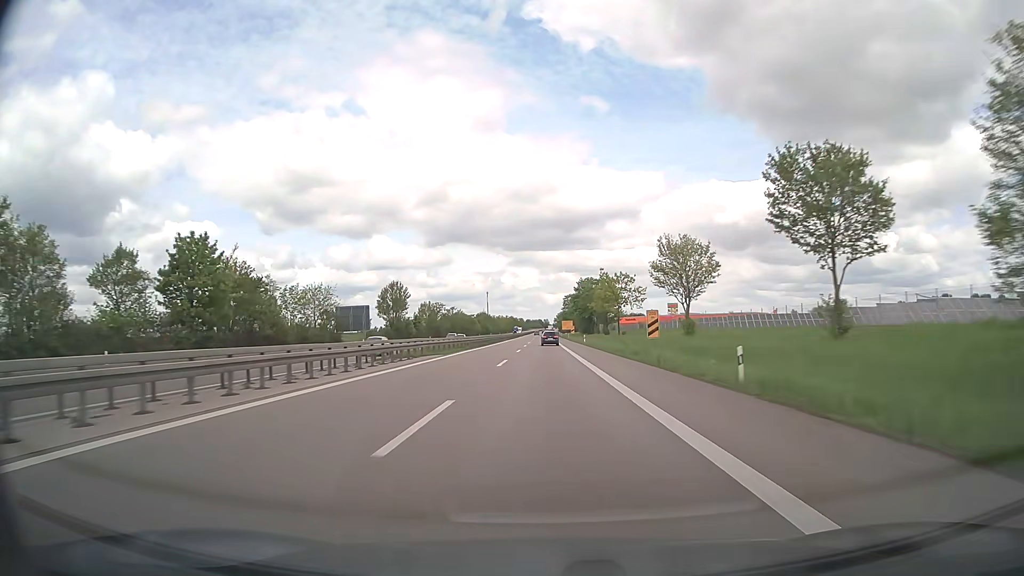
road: trunk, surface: asphalt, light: Day
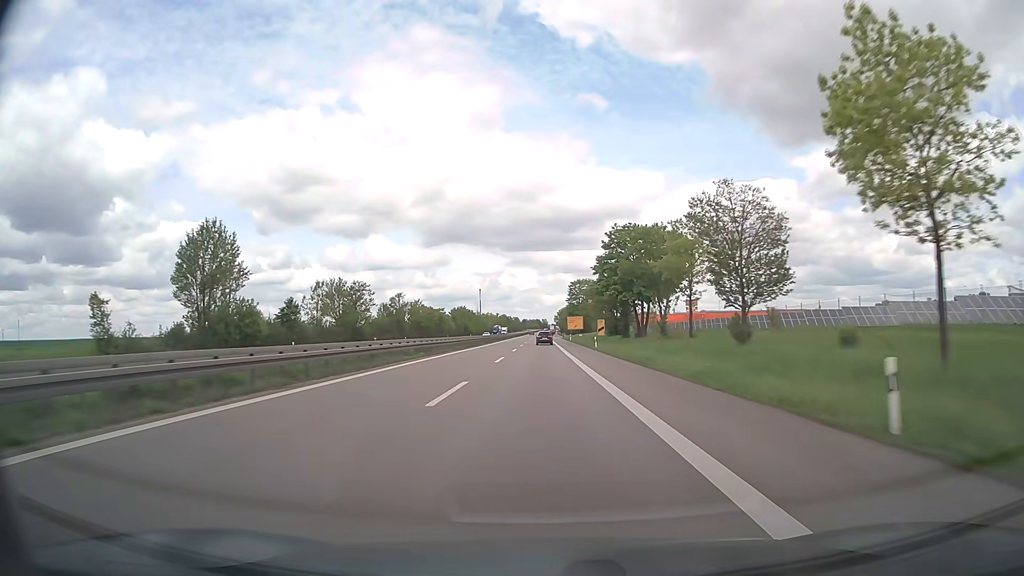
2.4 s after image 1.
(-0.1, +71.5) m; 0°
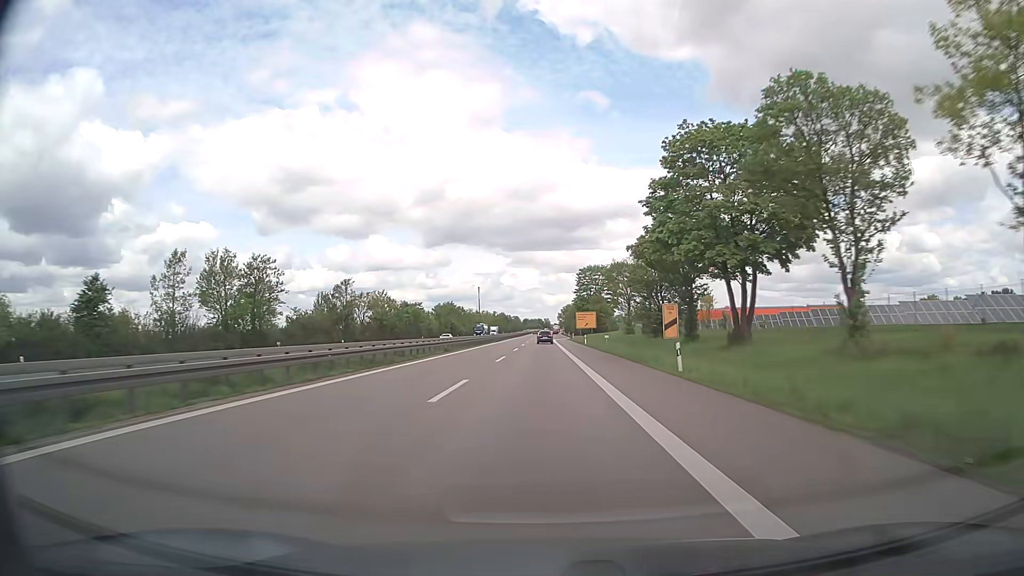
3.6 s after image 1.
(0.0, +35.5) m; 0°
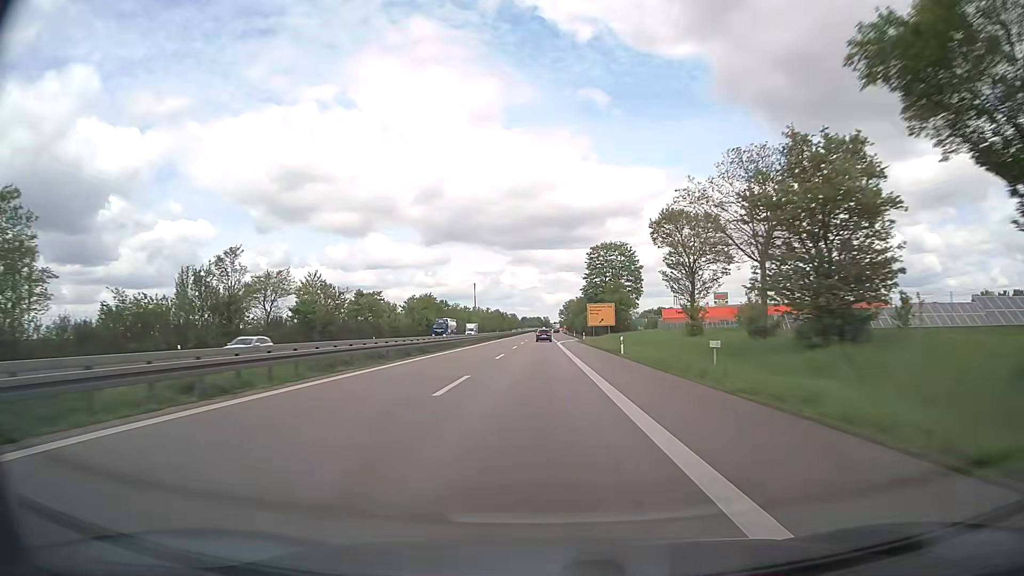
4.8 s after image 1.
(-0.1, +35.2) m; 0°
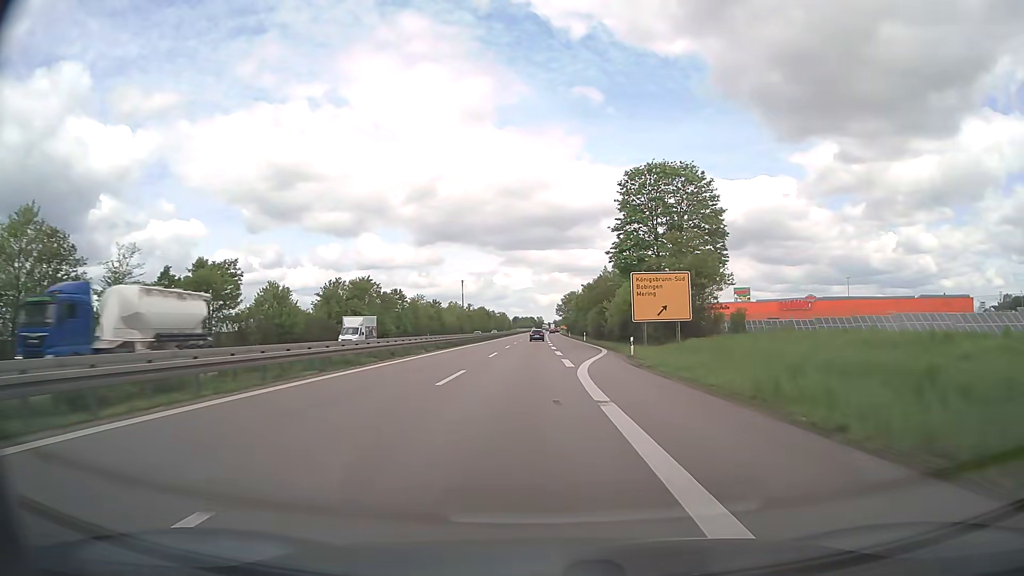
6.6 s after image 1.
(+0.1, +51.3) m; 0°
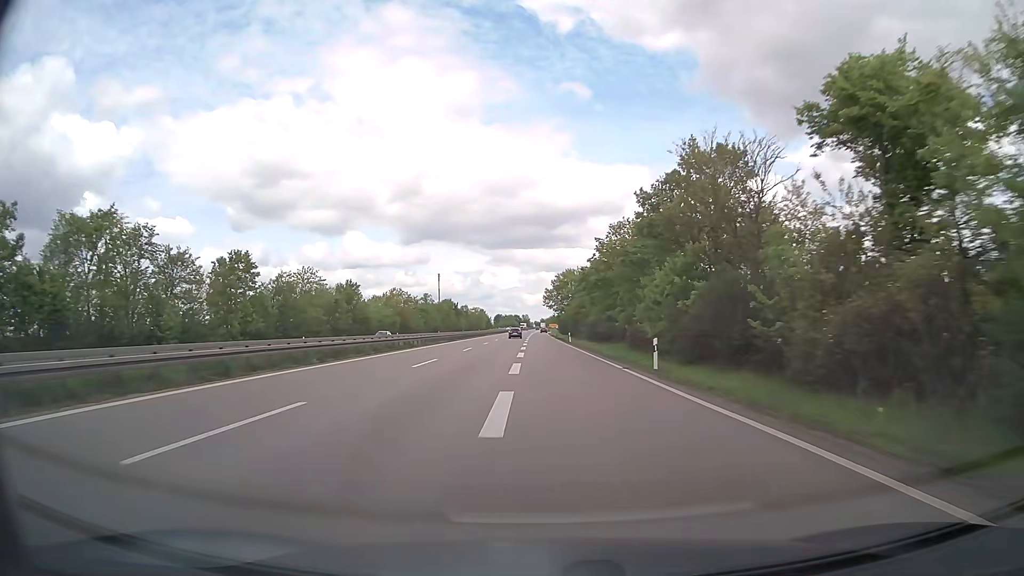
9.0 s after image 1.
(+1.1, +64.6) m; +1°
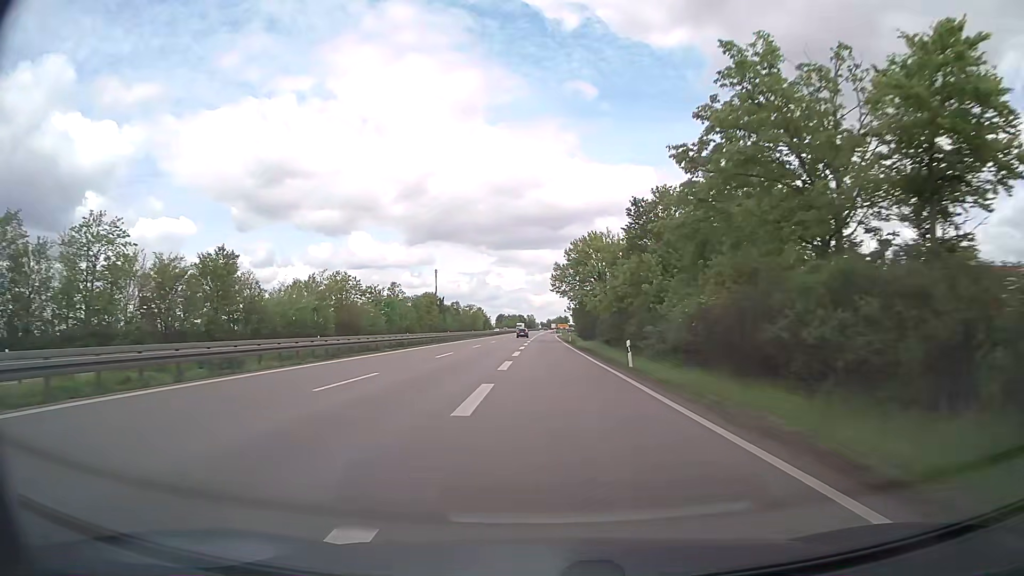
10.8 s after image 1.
(-0.2, +45.7) m; 0°
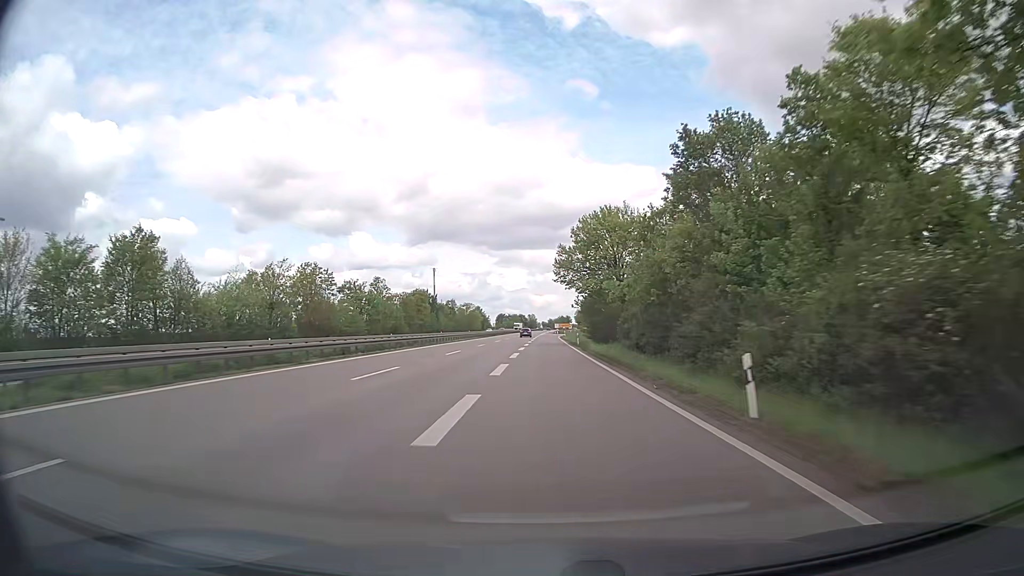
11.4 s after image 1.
(0.0, +14.6) m; 0°
(0, +10) (0, +20) (0, +30) (0, +40) (0, +50) (0, +60) (0, +70) (0, +80) (0, +90) (0, +100) m
